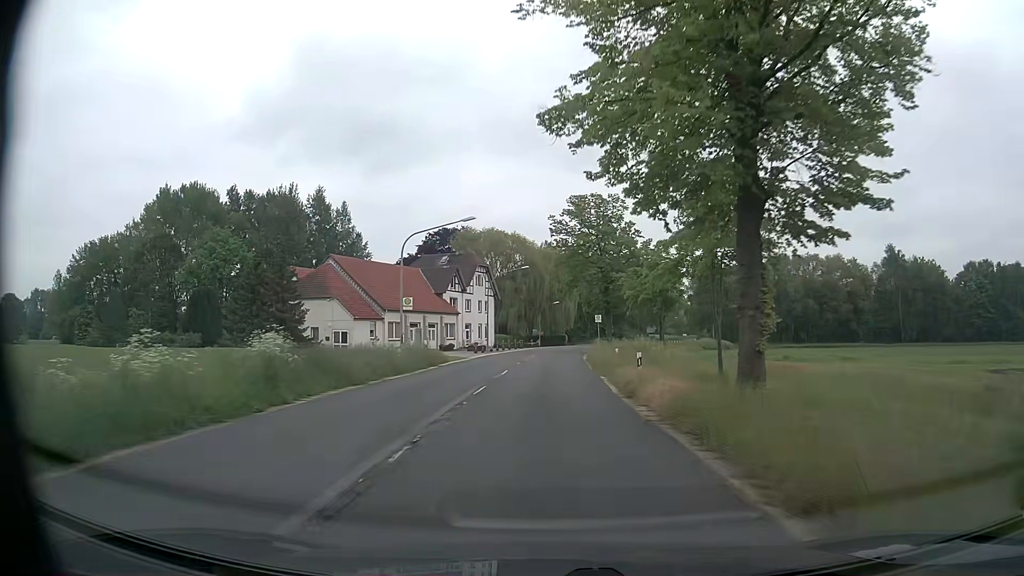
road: secondary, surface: asphalt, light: Day
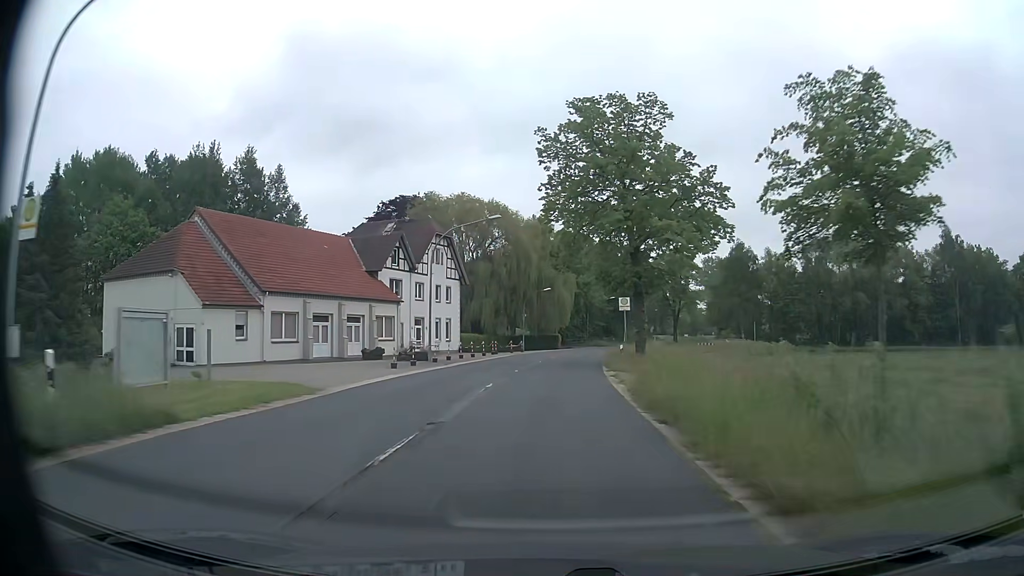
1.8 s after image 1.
(+0.2, +26.2) m; +1°
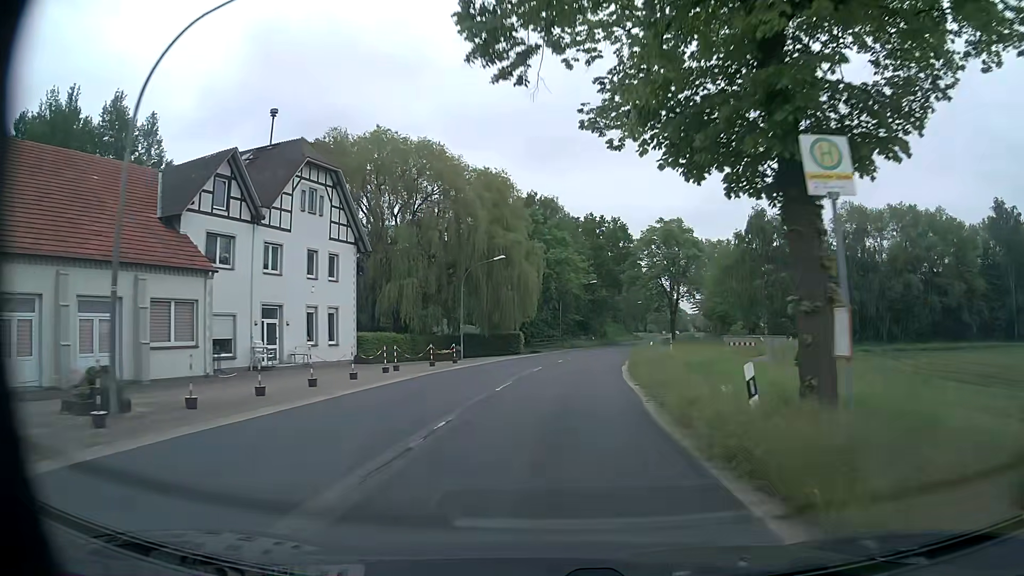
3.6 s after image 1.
(+0.5, +26.1) m; +3°
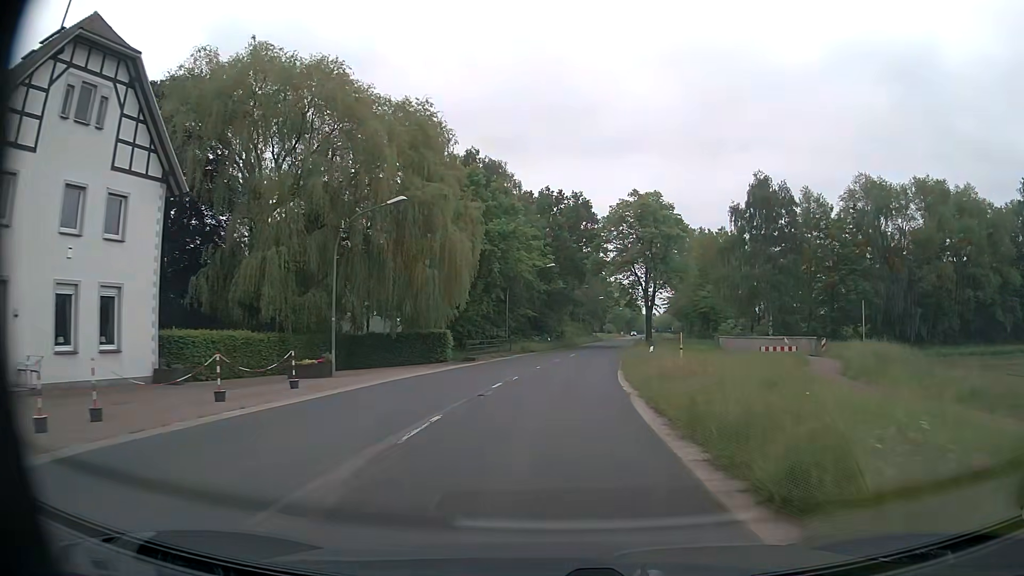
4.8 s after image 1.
(+0.6, +17.4) m; +4°
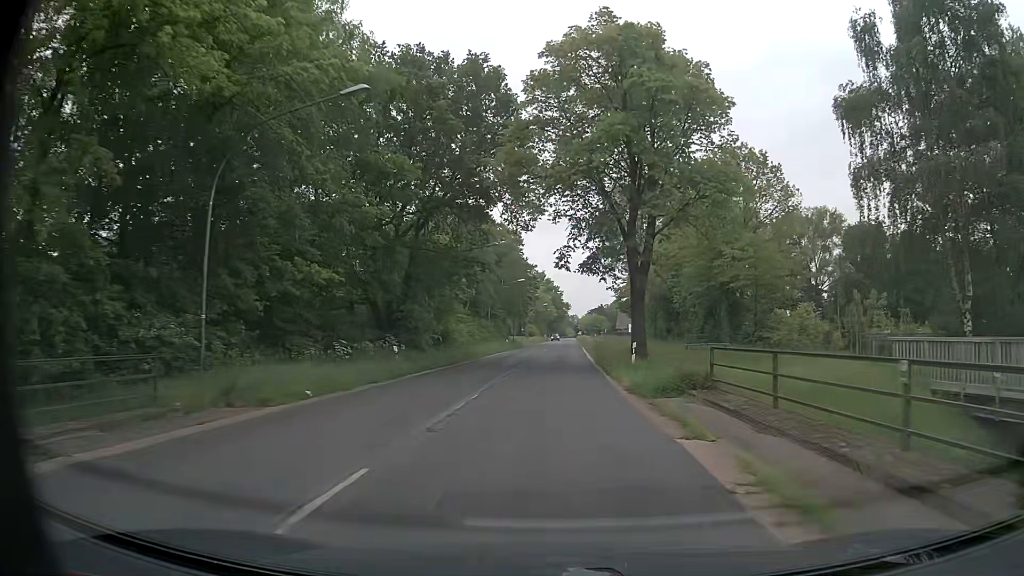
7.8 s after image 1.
(+2.7, +40.3) m; +7°
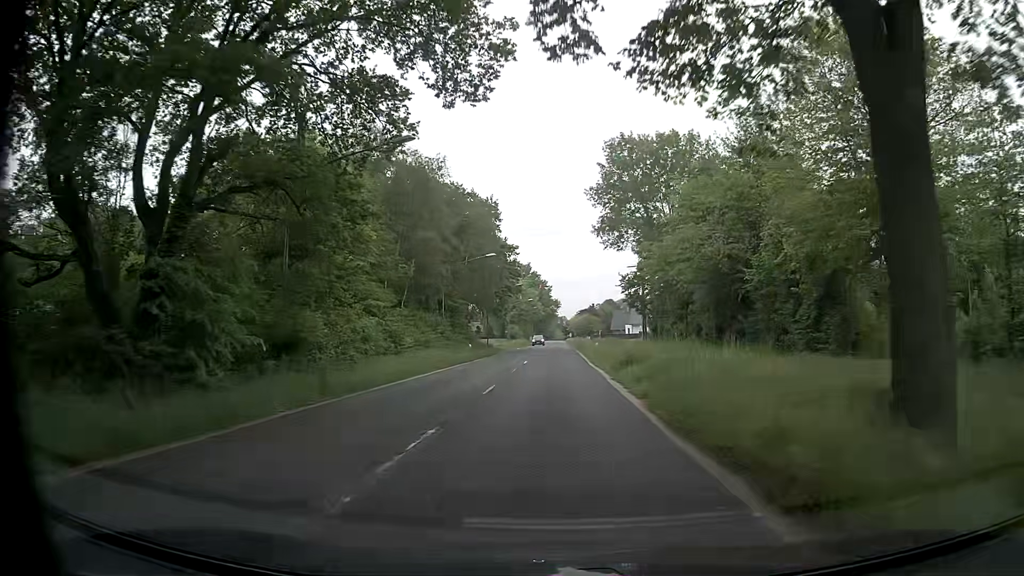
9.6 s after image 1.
(+0.3, +23.9) m; +1°
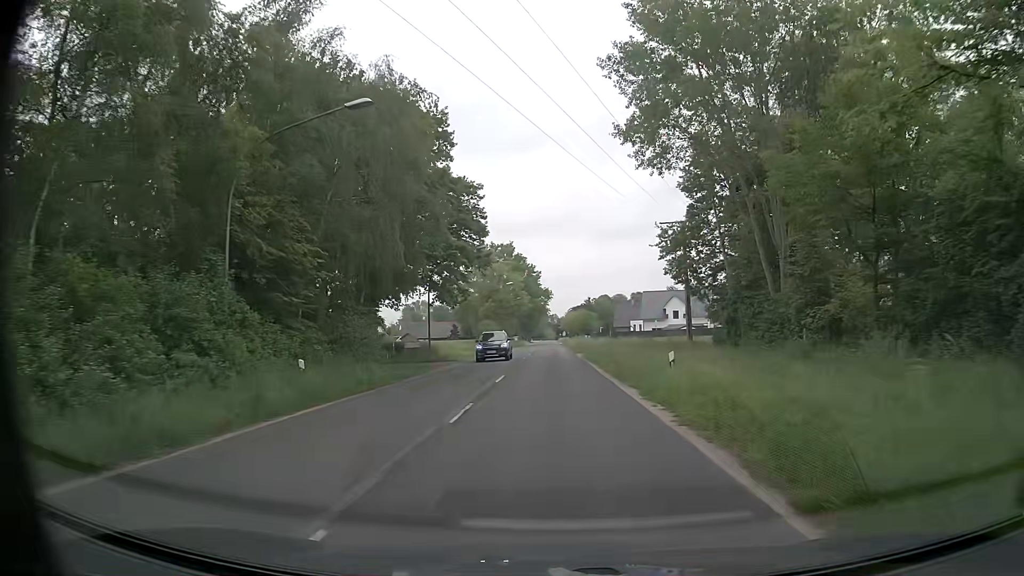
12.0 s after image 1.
(+0.3, +32.4) m; +2°
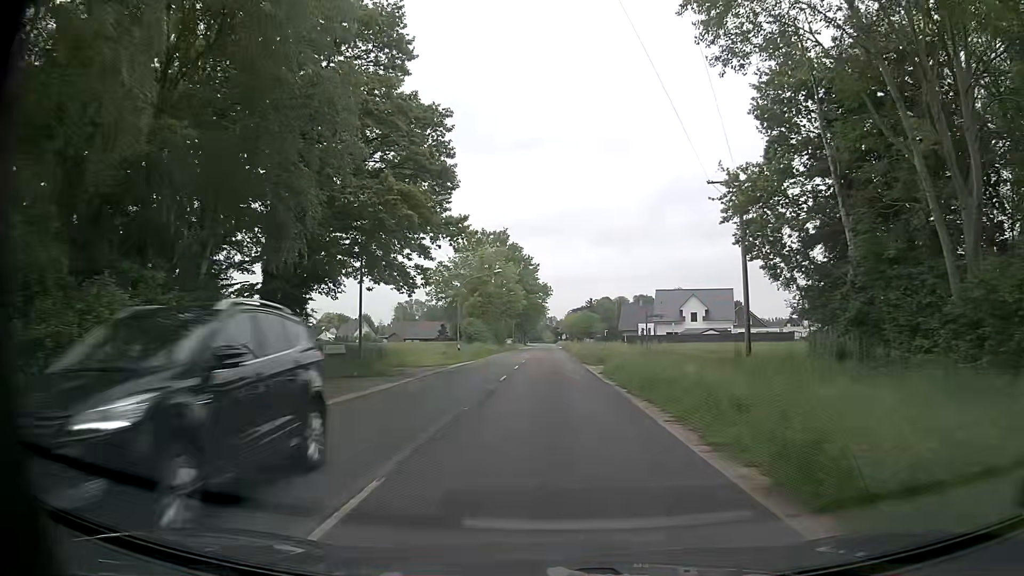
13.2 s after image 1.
(-0.2, +16.3) m; 0°
(0, +10) (0, +20) (0, +30) (-1, +40) (-1, +50) (-1, +60) (-1, +70) (-1, +80) (-1, +90) (-1, +100) m
